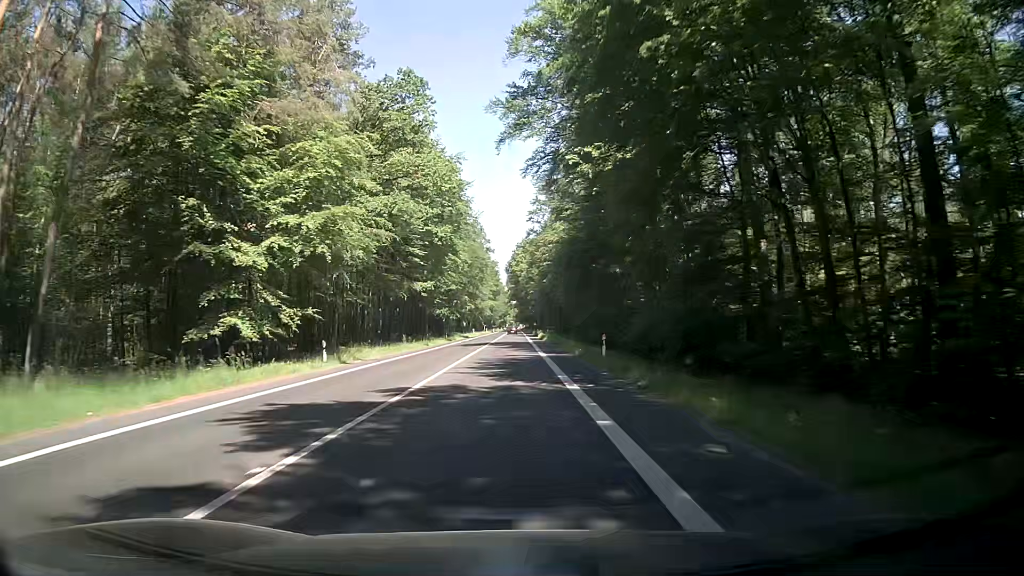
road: secondary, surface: asphalt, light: Day
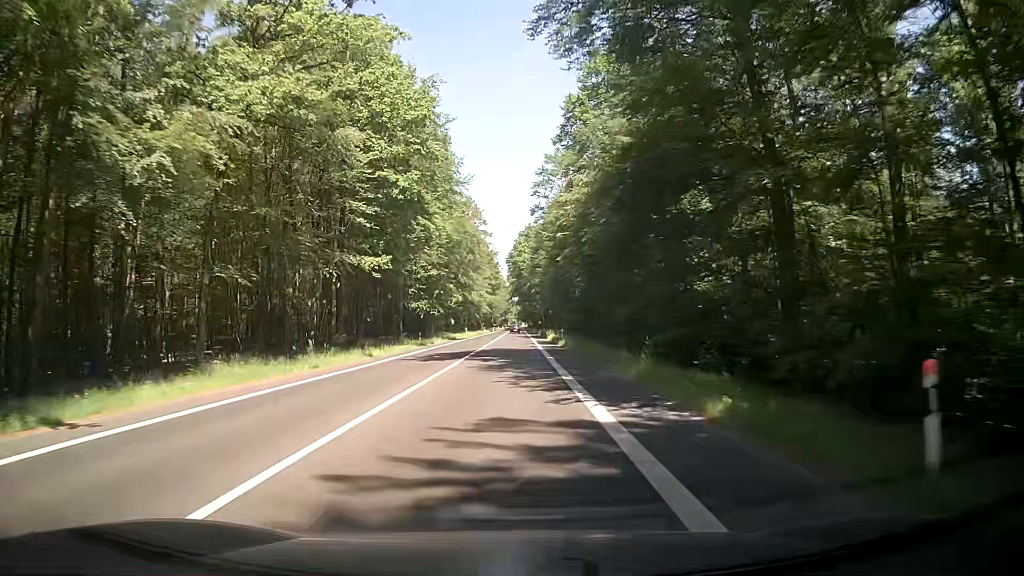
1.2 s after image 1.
(0.0, +22.7) m; +1°
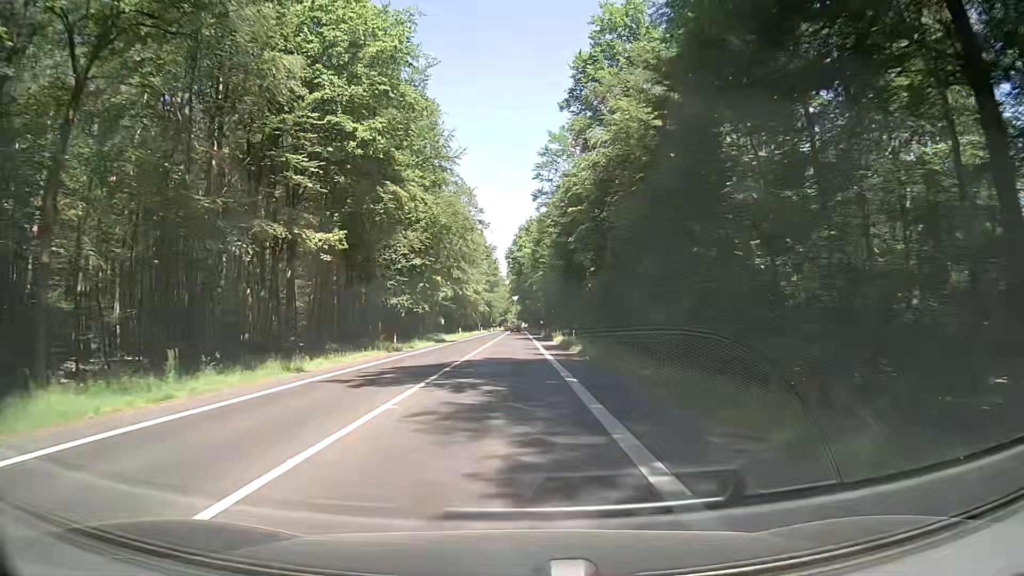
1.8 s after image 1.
(-0.1, +11.3) m; -1°
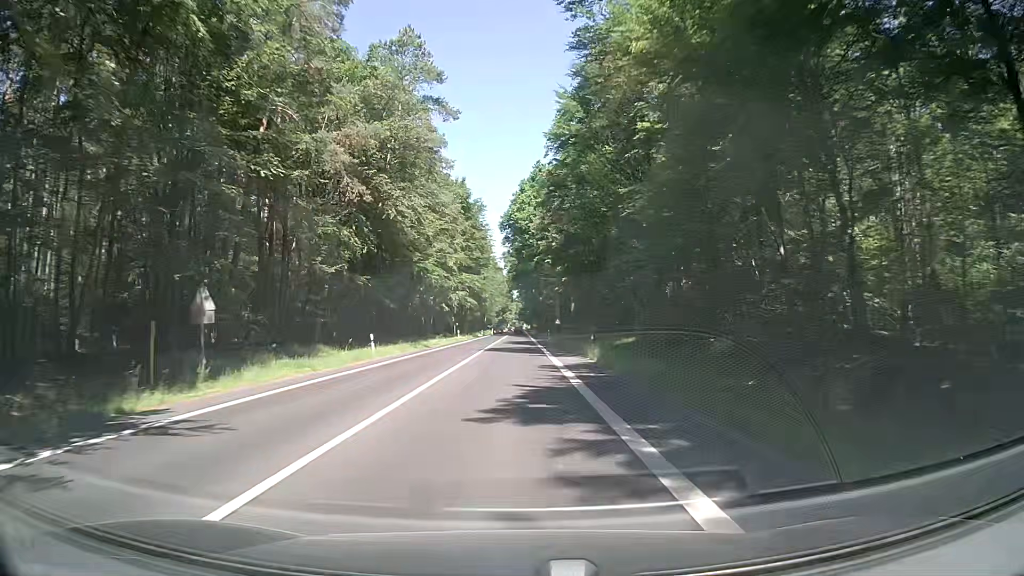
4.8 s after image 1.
(+0.6, +56.7) m; 0°
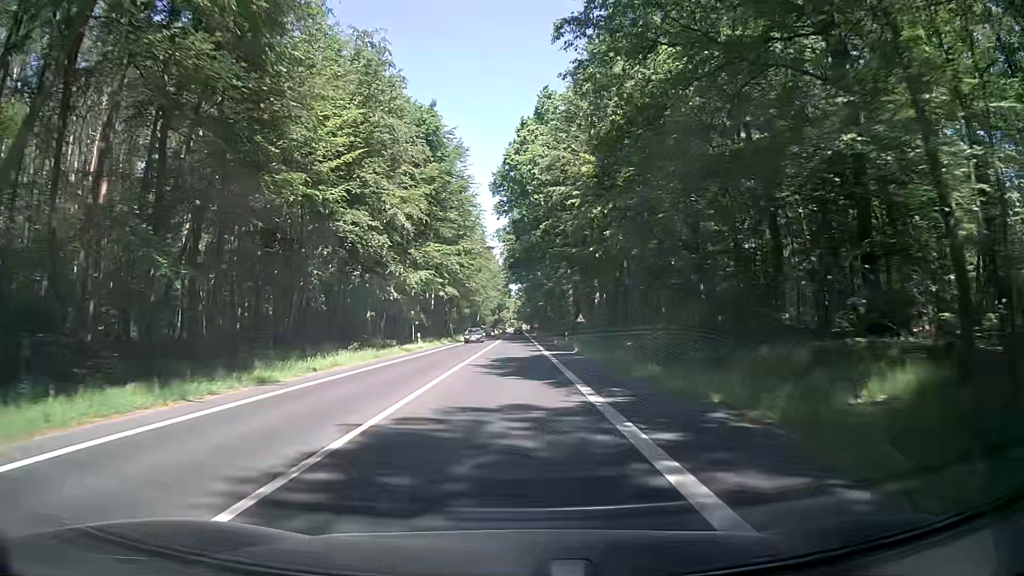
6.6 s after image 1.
(+0.2, +34.0) m; +1°
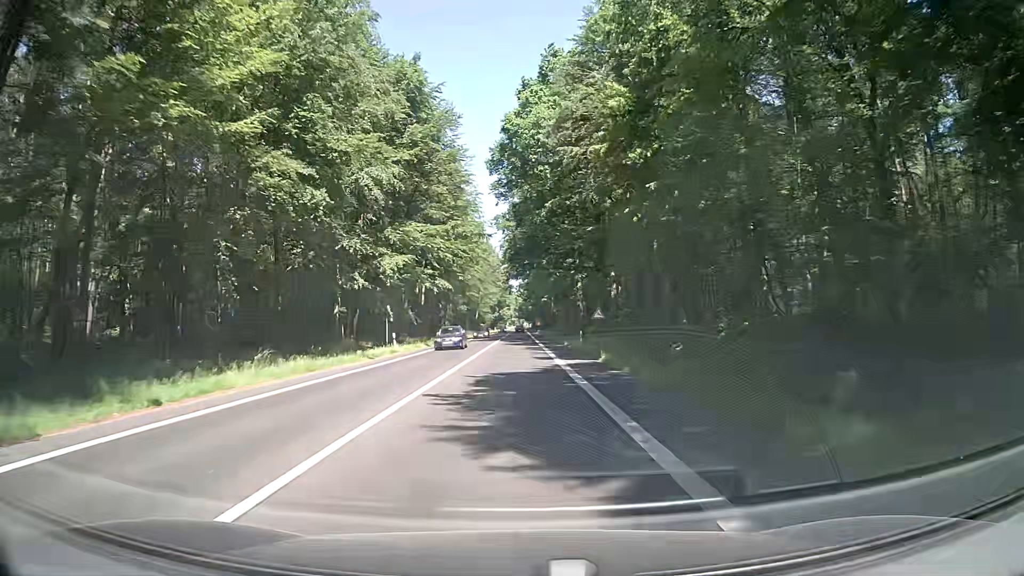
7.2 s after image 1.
(-0.1, +11.3) m; -1°
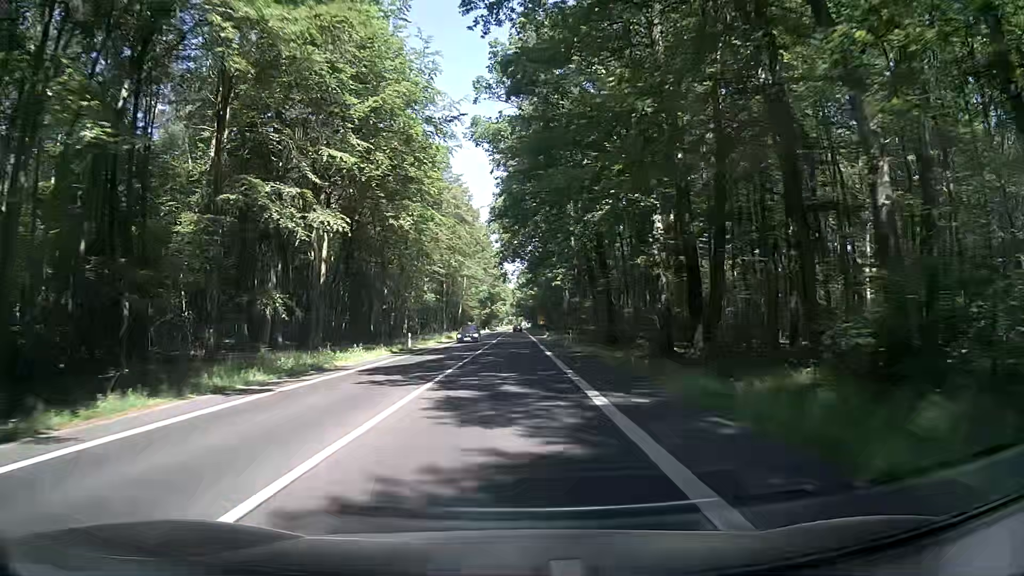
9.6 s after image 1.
(+0.3, +45.3) m; +1°
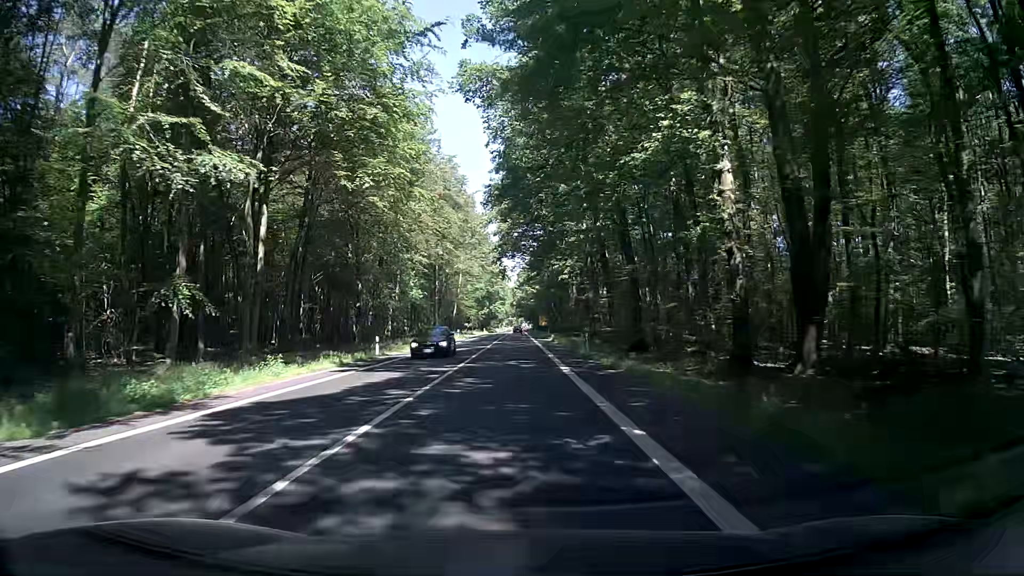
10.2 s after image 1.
(-0.1, +11.3) m; -1°
(0, +10) (0, +20) (0, +30) (0, +40) (0, +50) (0, +60) (0, +70) (0, +80) (0, +90) (0, +100) m
